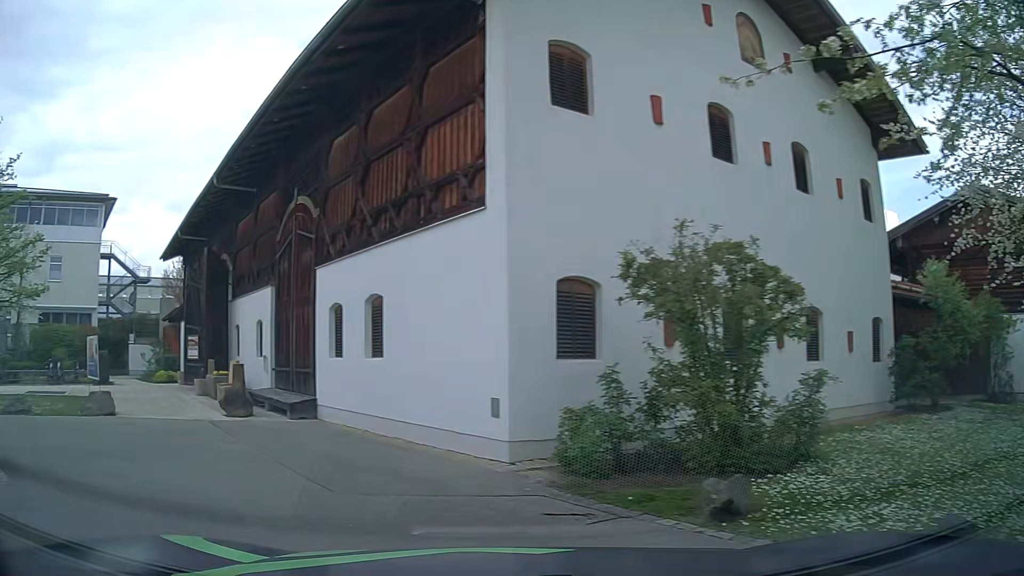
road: service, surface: asphalt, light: Day
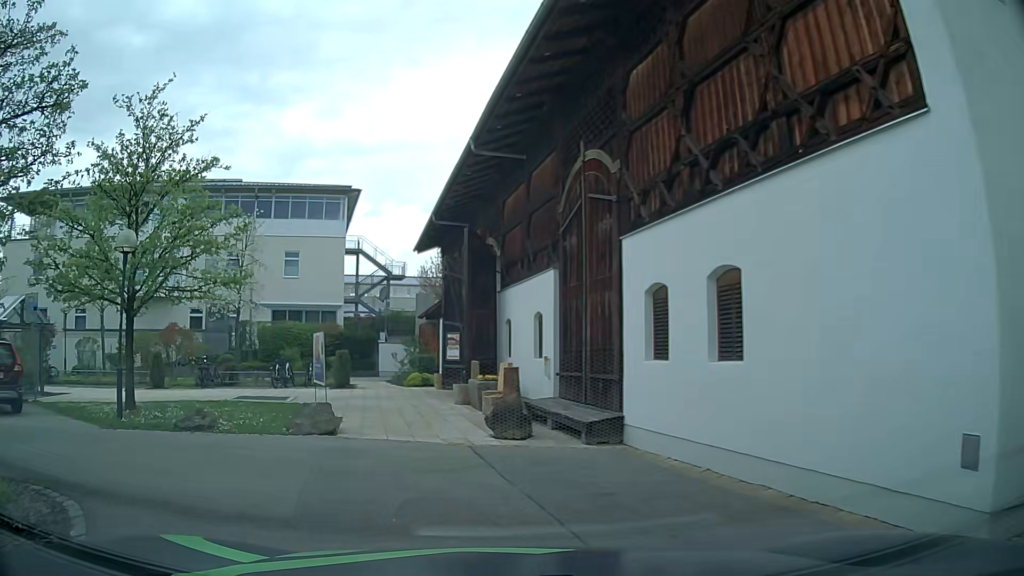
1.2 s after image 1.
(-0.9, +3.7) m; -23°
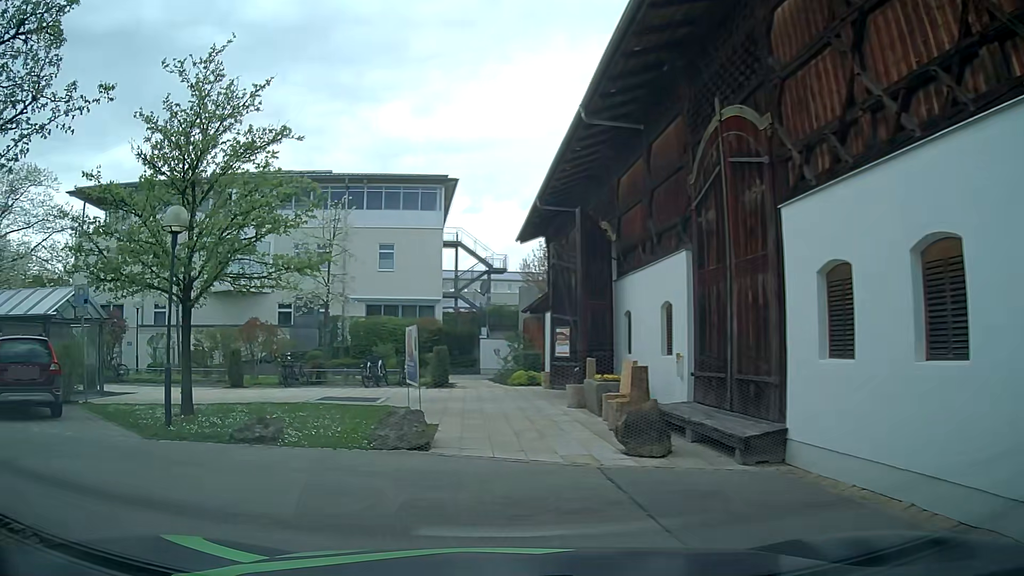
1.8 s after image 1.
(-0.2, +2.1) m; -9°
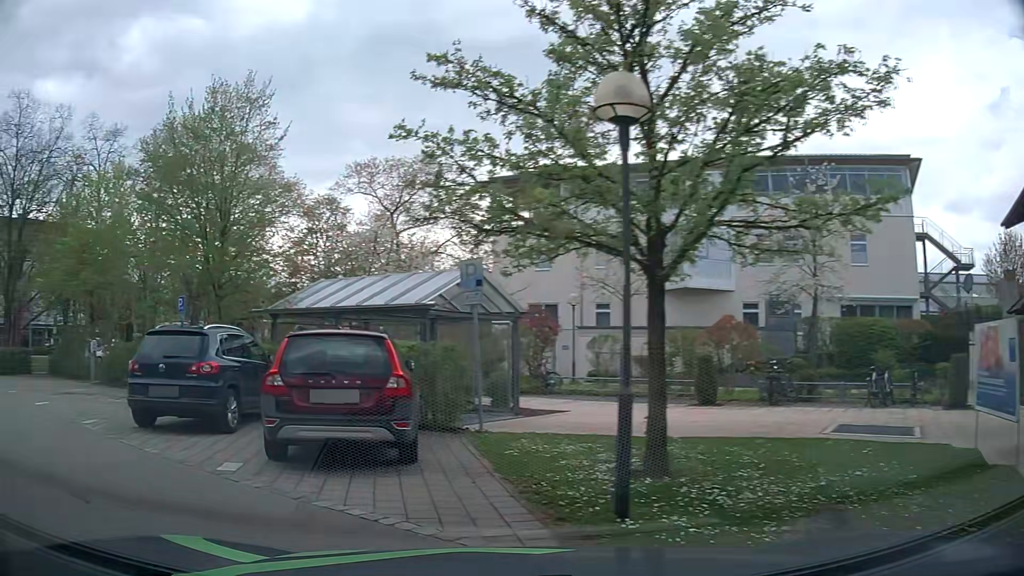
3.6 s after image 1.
(-1.7, +5.5) m; -38°
